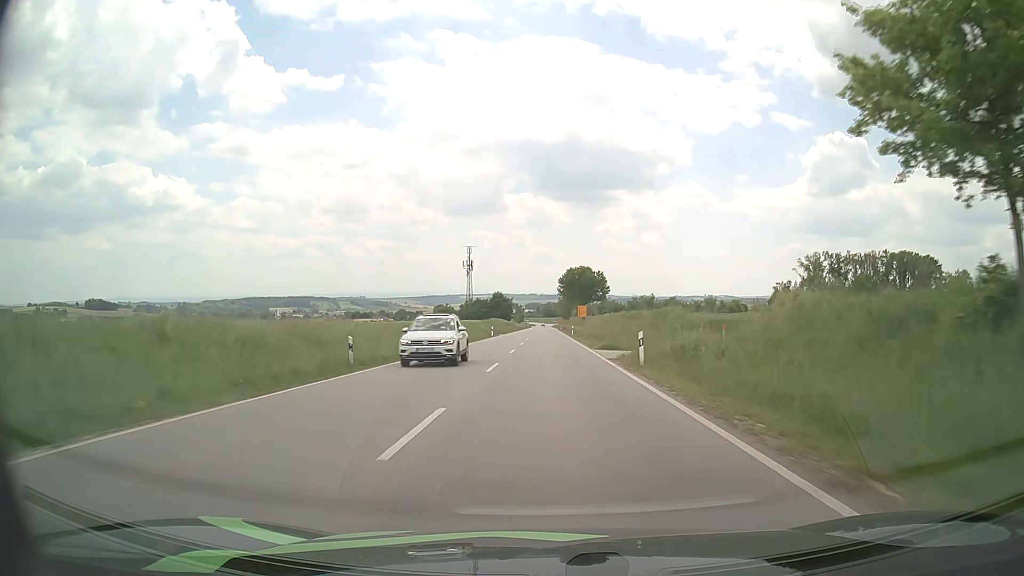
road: secondary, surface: asphalt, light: Day
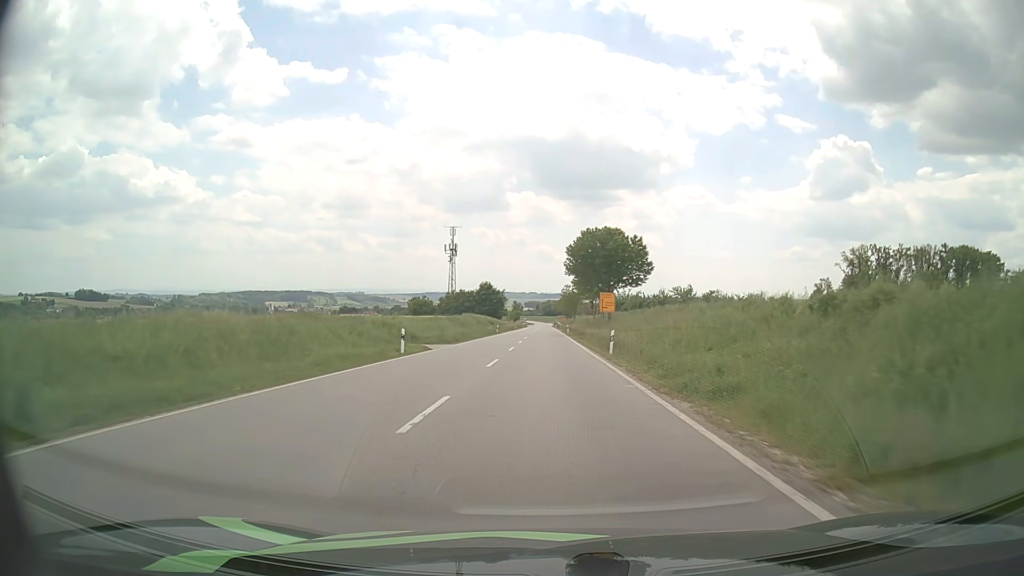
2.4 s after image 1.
(+0.1, +46.5) m; 0°
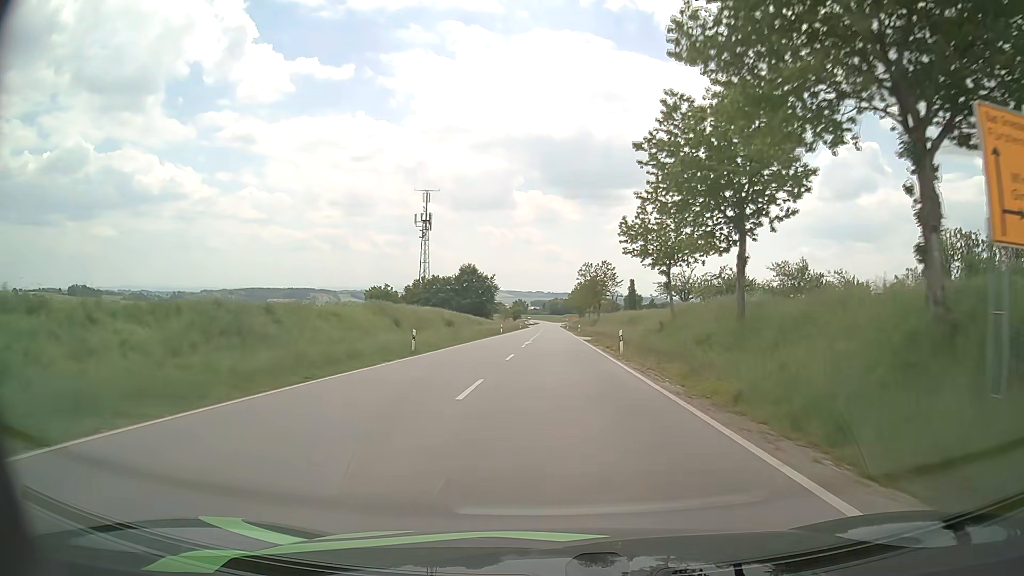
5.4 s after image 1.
(-0.3, +56.4) m; -1°
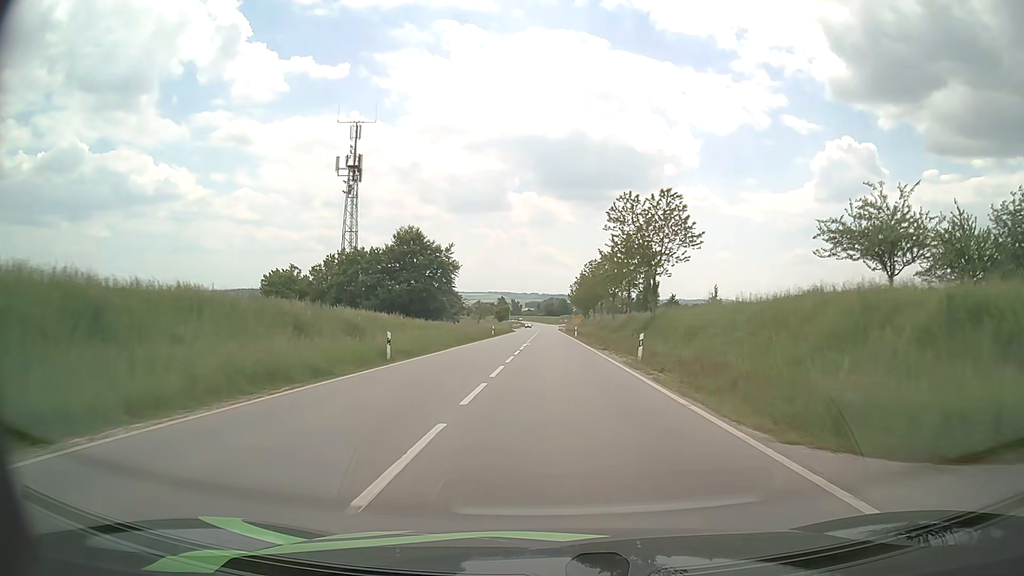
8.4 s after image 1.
(+0.1, +54.8) m; 0°
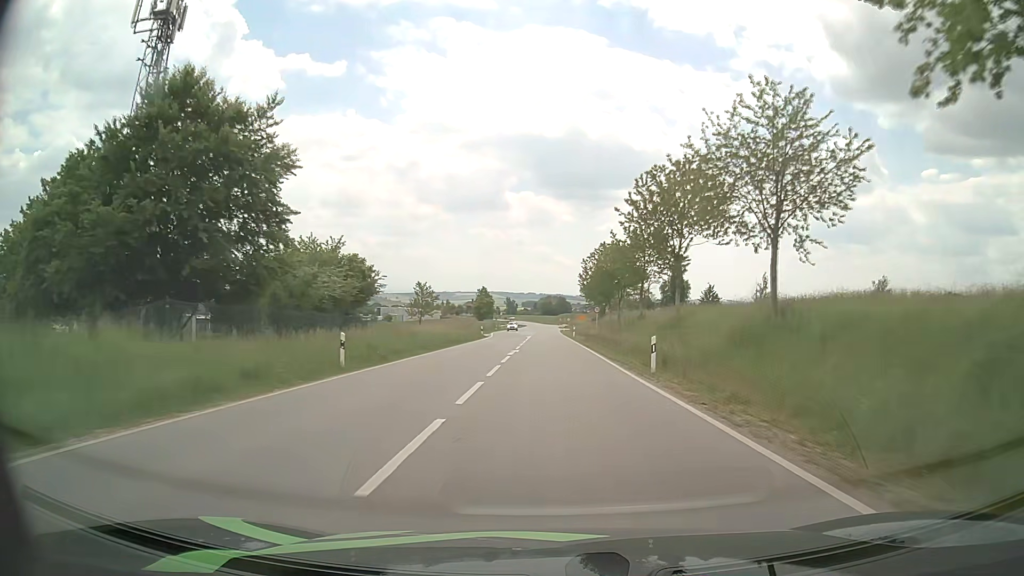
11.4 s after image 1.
(0.0, +54.2) m; 0°
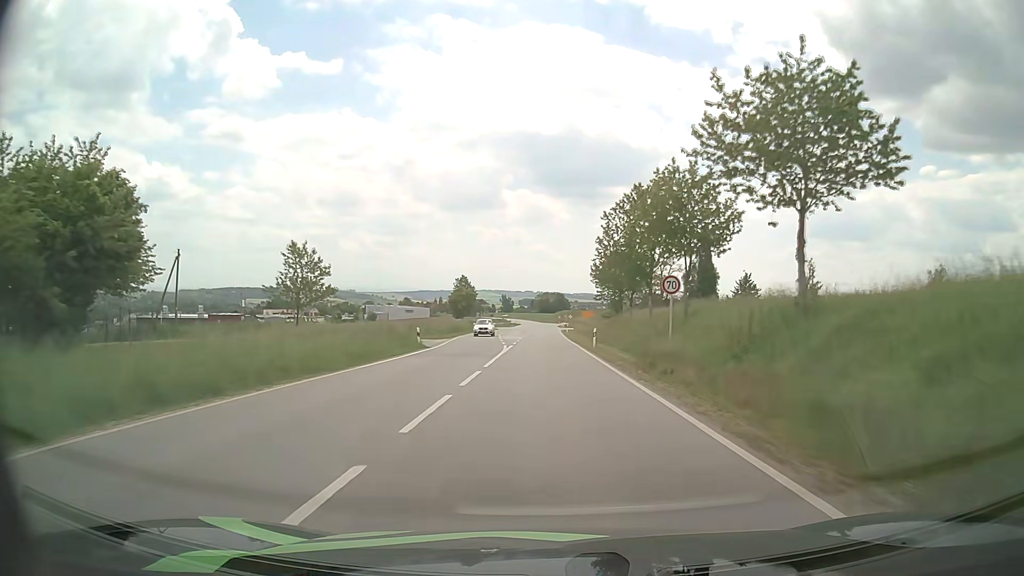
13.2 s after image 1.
(+0.1, +33.2) m; 0°
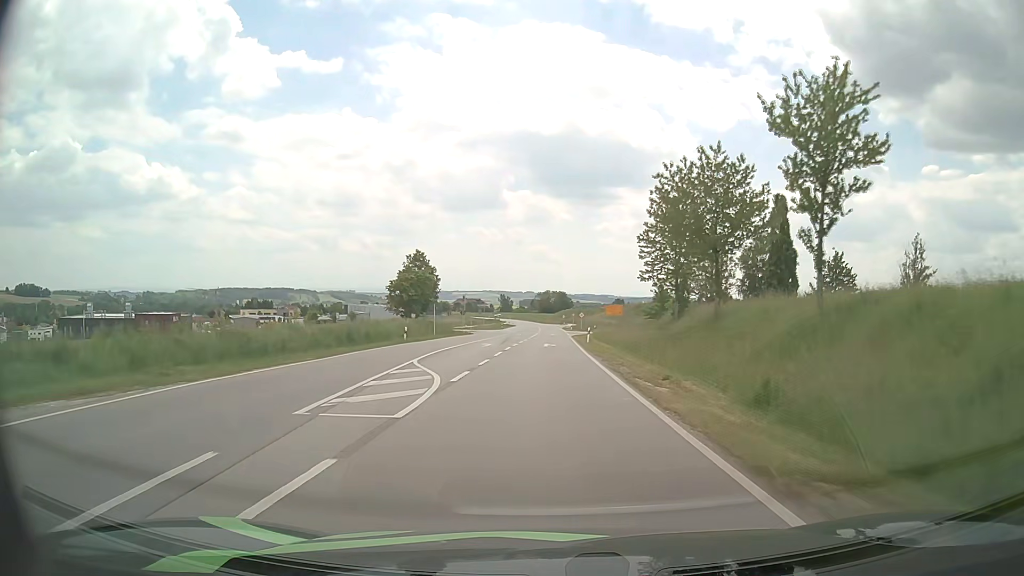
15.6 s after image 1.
(0.0, +43.8) m; 0°
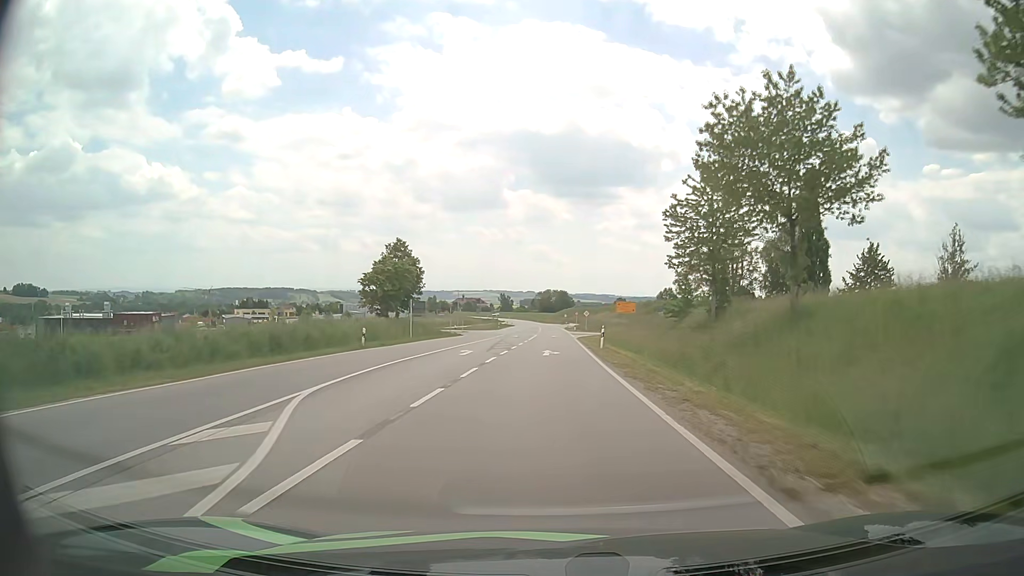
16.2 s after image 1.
(0.0, +10.8) m; 0°
(0, +10) (0, +20) (0, +30) (0, +40) (0, +50) (0, +60) (0, +70) (0, +80) (0, +90) (0, +100) m
